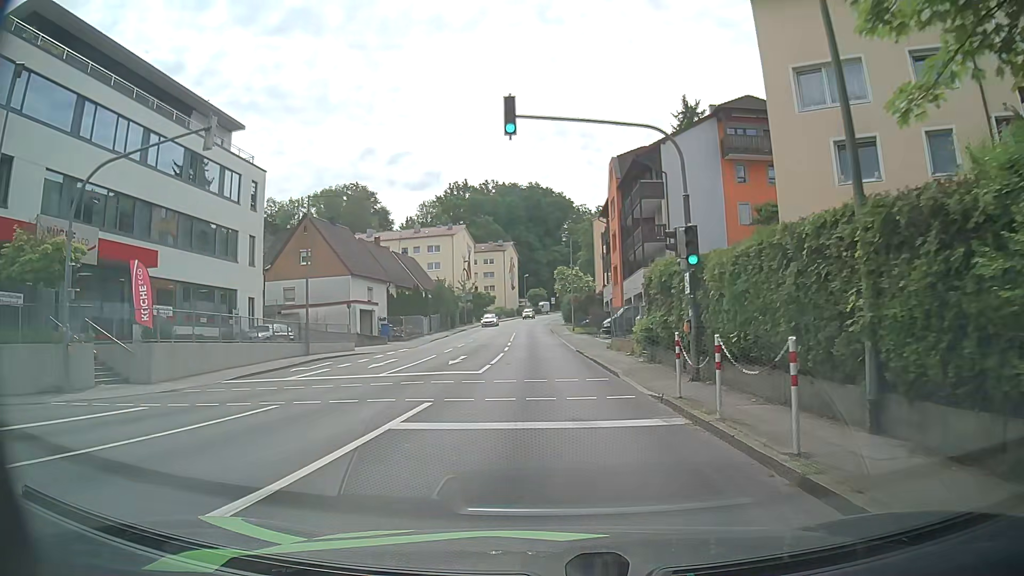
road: tertiary_link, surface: asphalt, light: Day
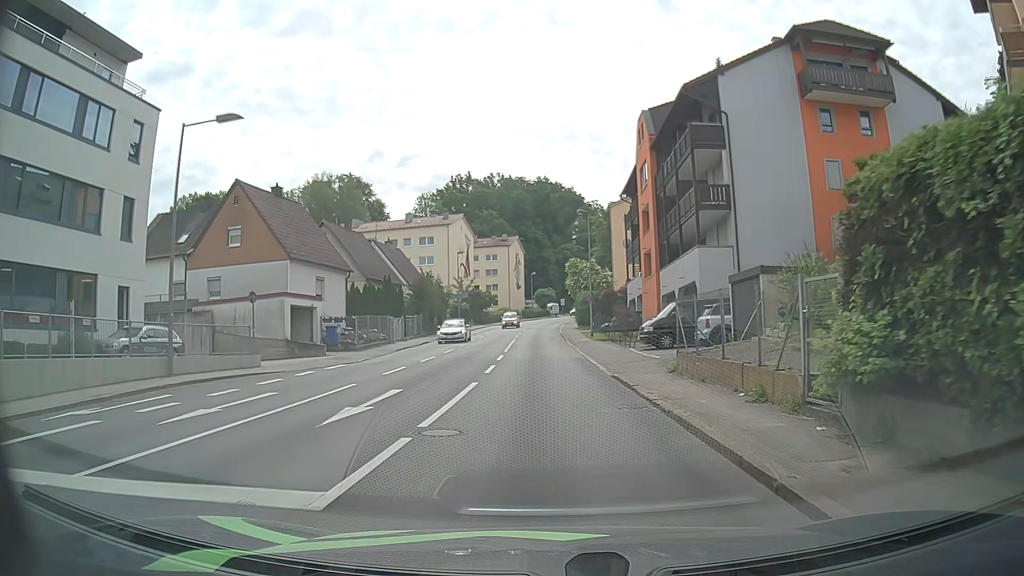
(-0.1, +13.7) m; -1°
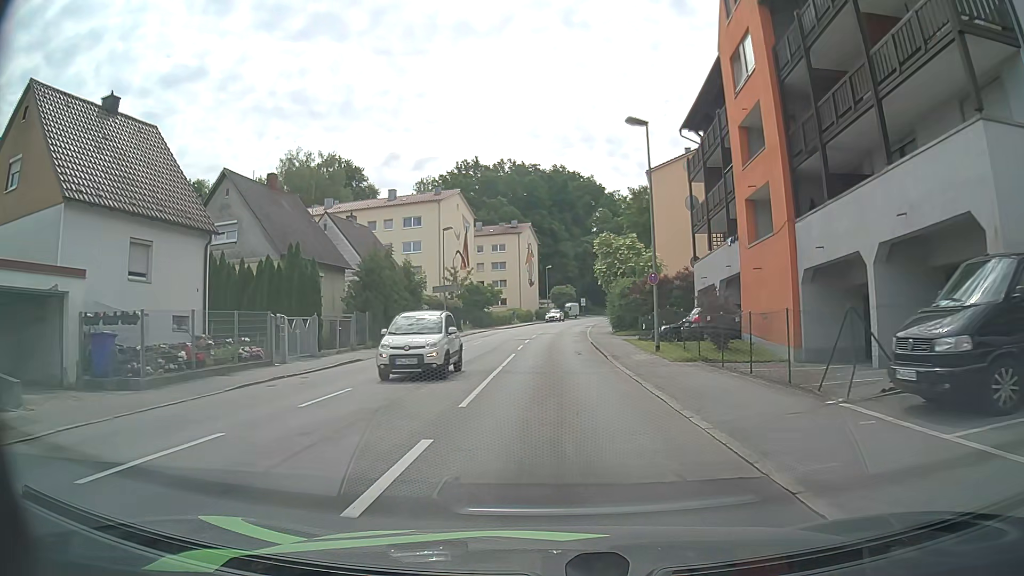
(-0.1, +20.1) m; -1°
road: tertiary
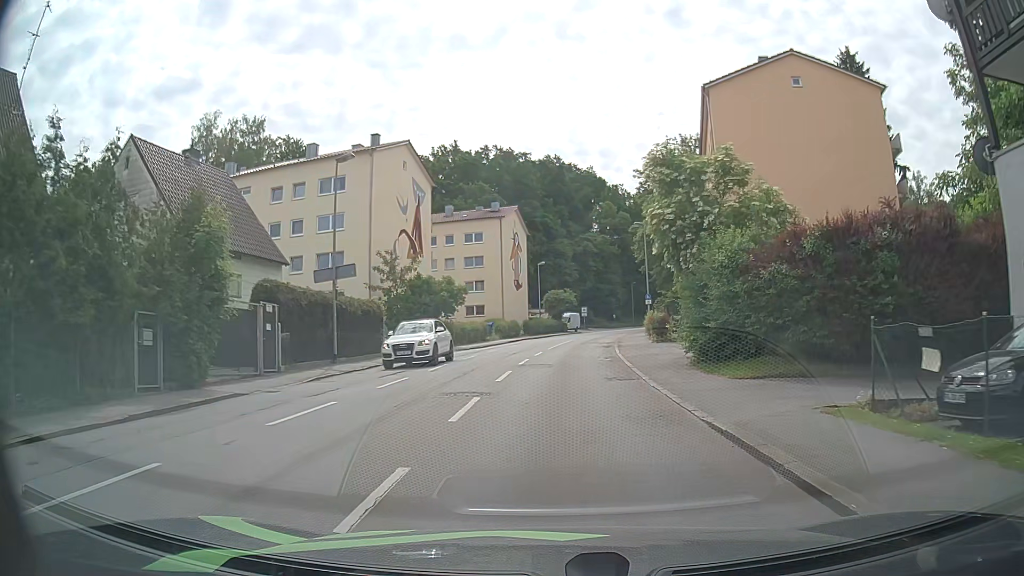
(0.0, +25.7) m; +1°
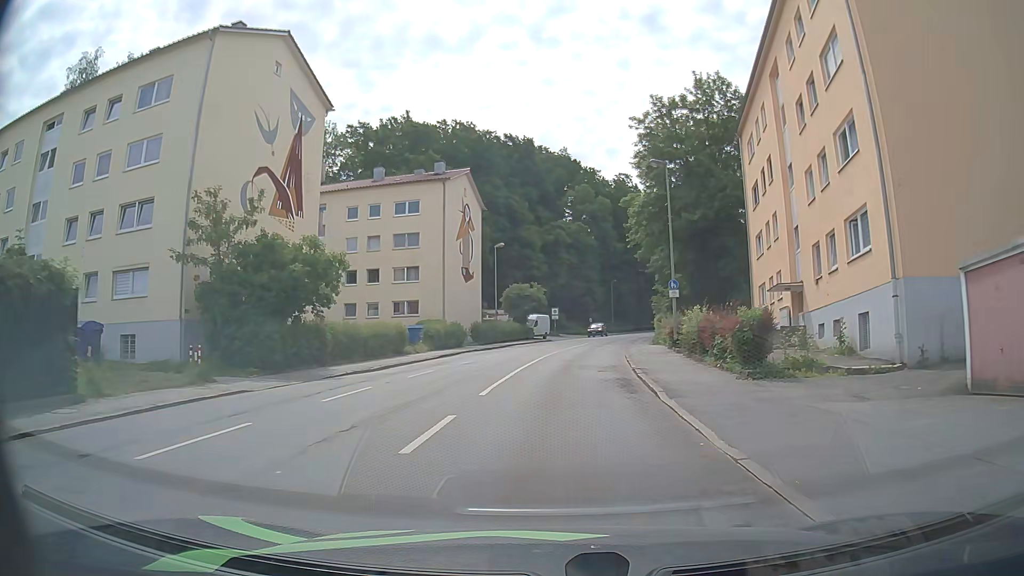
(+0.5, +20.7) m; +3°
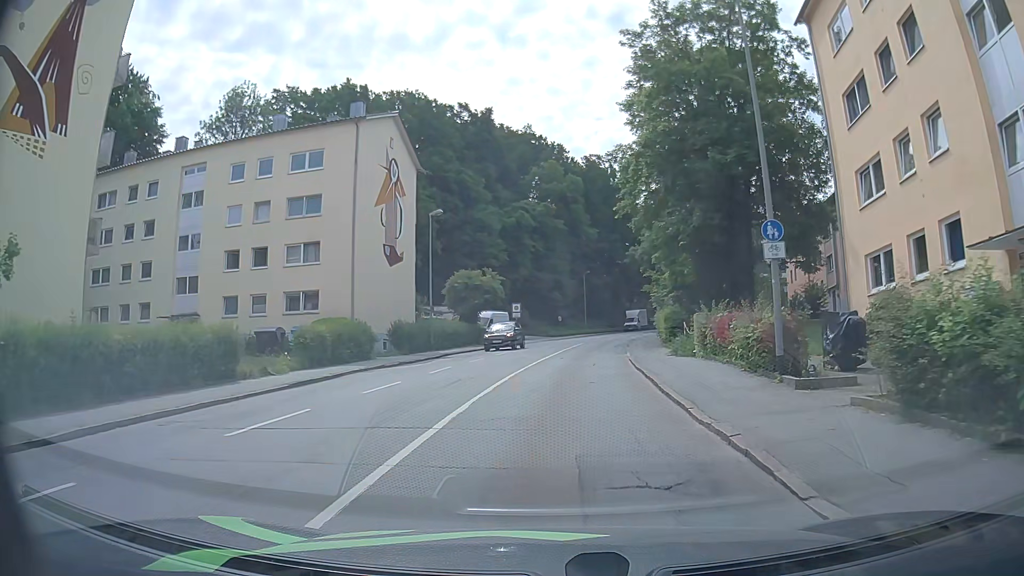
(+0.4, +16.4) m; +3°
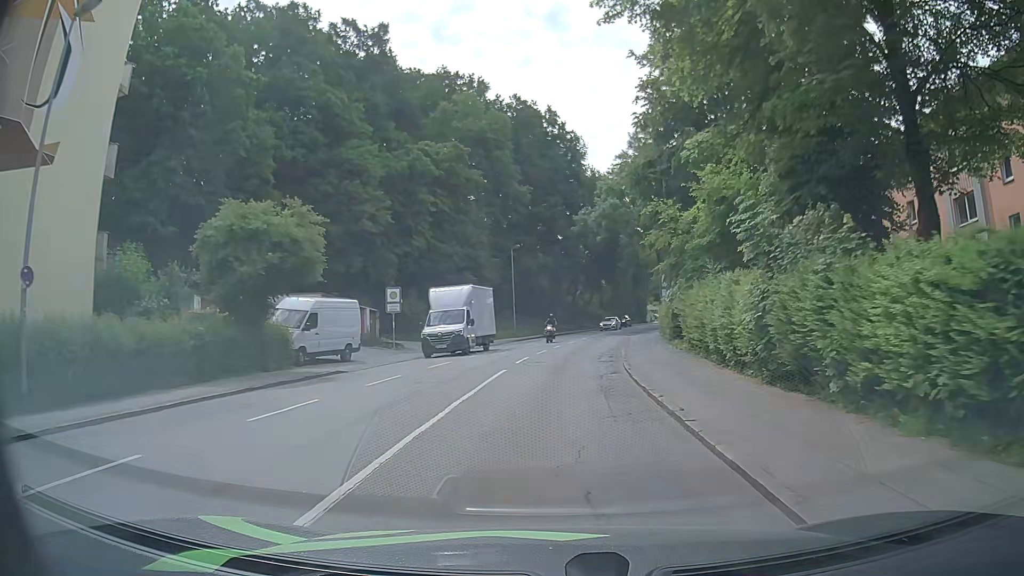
(+1.6, +28.8) m; +6°
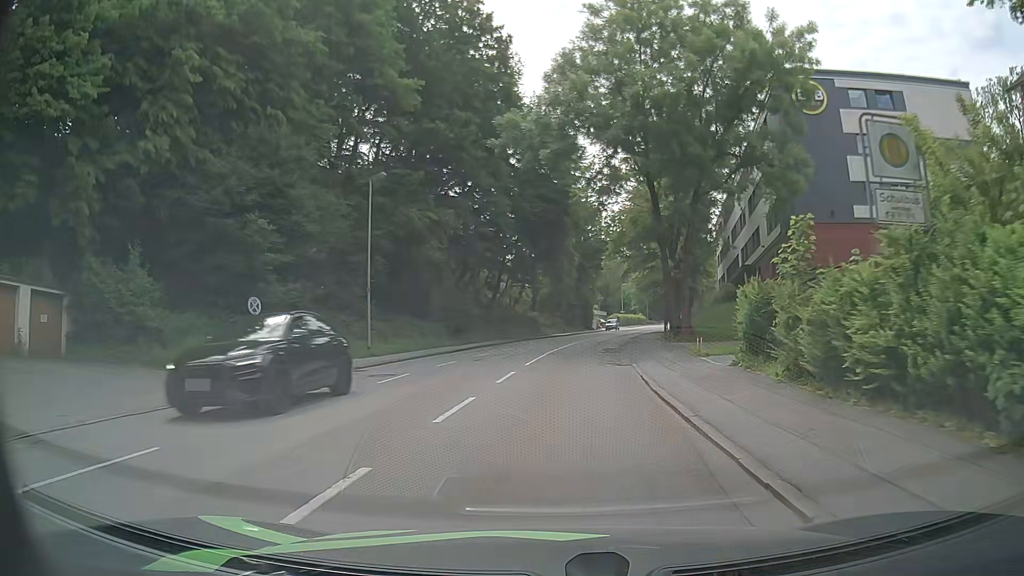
(+1.3, +30.4) m; +6°
(0, +10) (+1, +20) (+2, +30) (+3, +40) (+4, +50) (+6, +60) (+9, +69) (+11, +79) (+13, +89) (+16, +98) m
